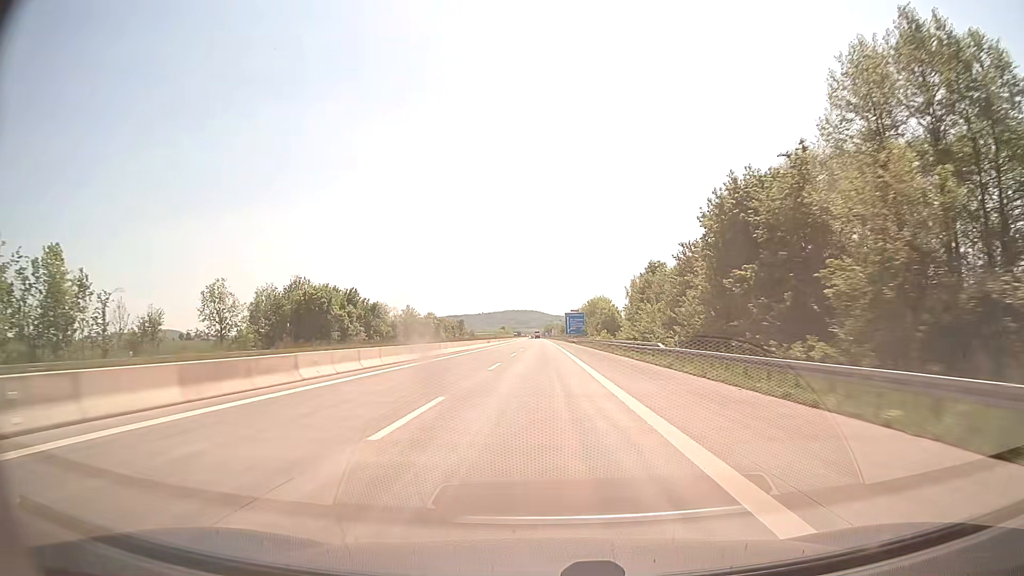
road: motorway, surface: concrete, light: Day
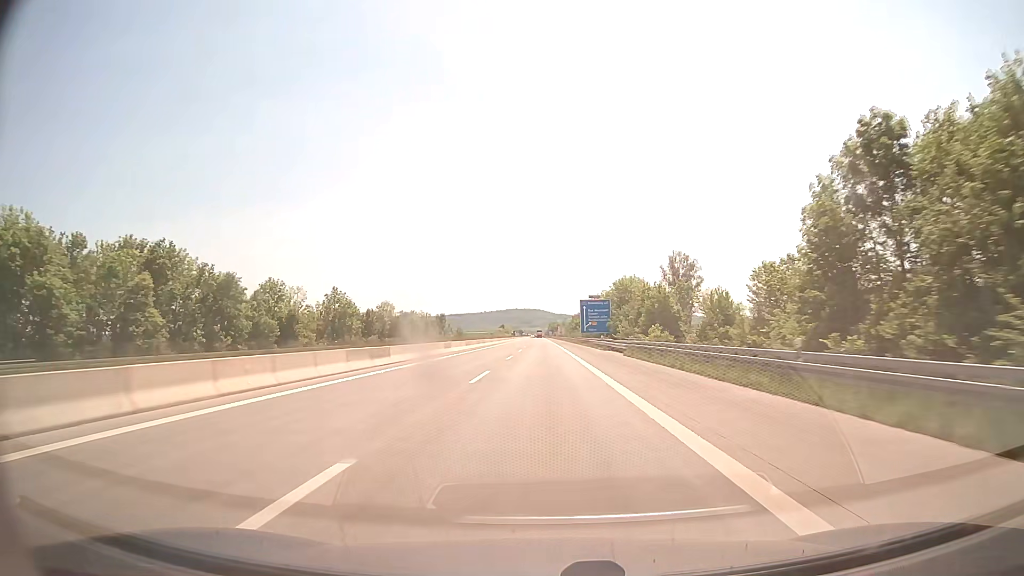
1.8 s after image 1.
(-0.1, +61.8) m; 0°
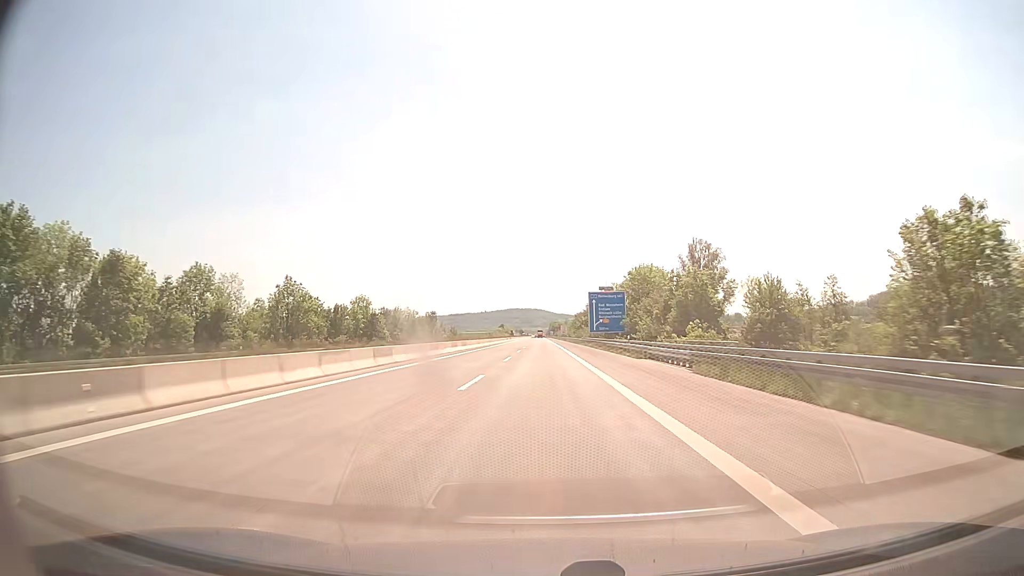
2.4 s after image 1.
(0.0, +20.6) m; 0°
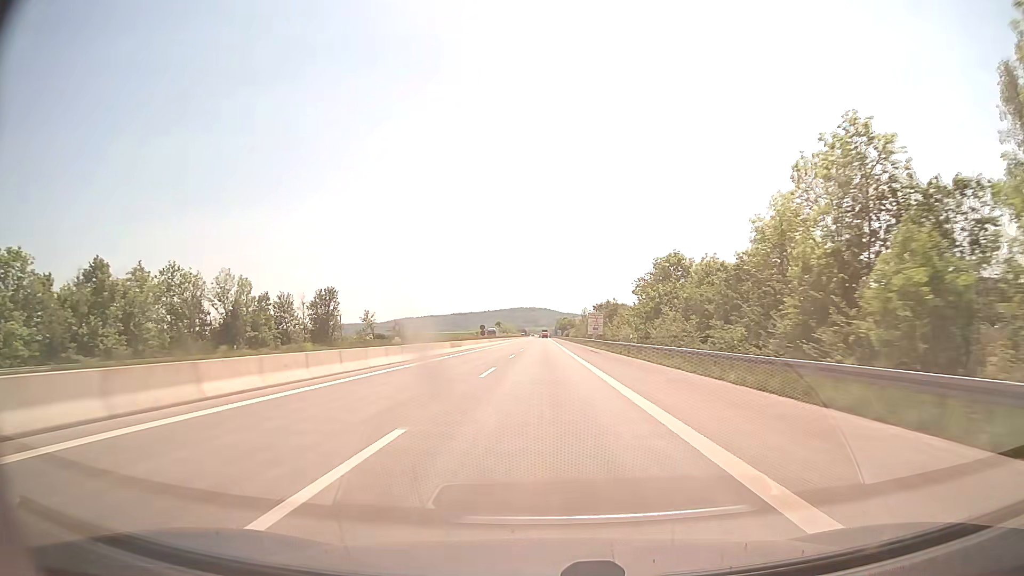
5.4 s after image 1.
(-0.4, +103.1) m; 0°
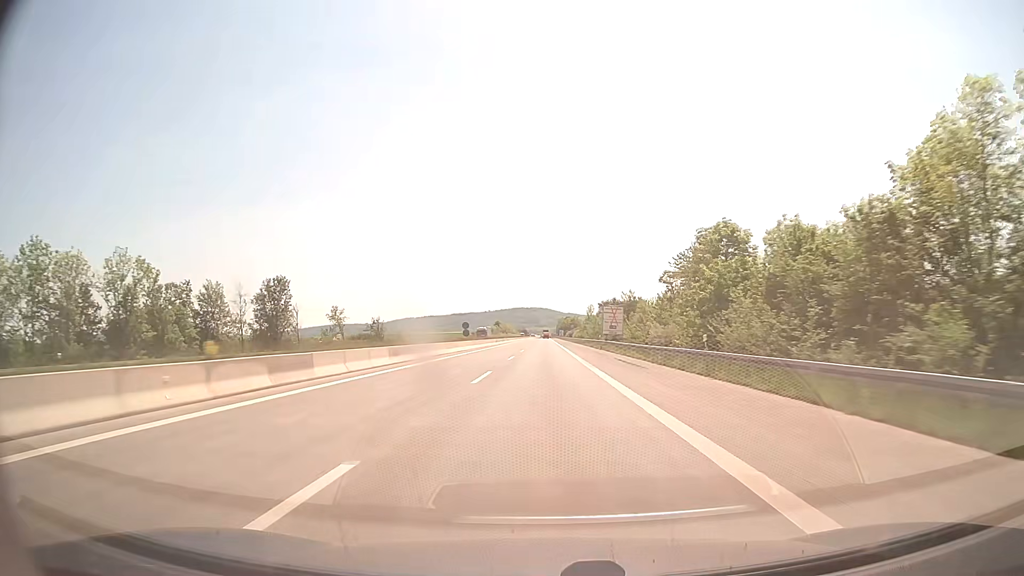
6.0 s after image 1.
(0.0, +20.6) m; 0°
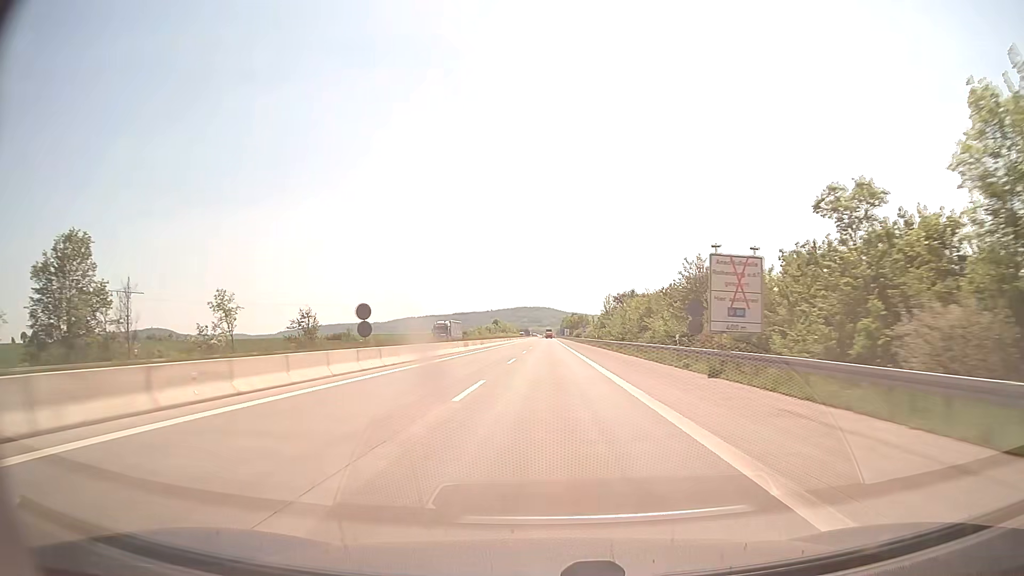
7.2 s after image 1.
(-0.1, +41.2) m; 0°
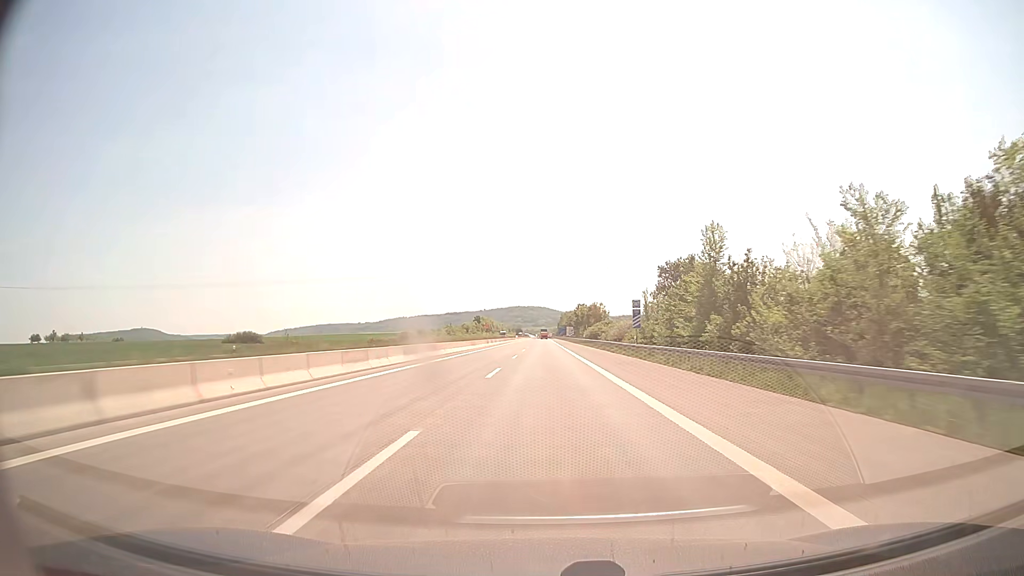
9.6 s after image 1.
(+0.2, +82.5) m; 0°
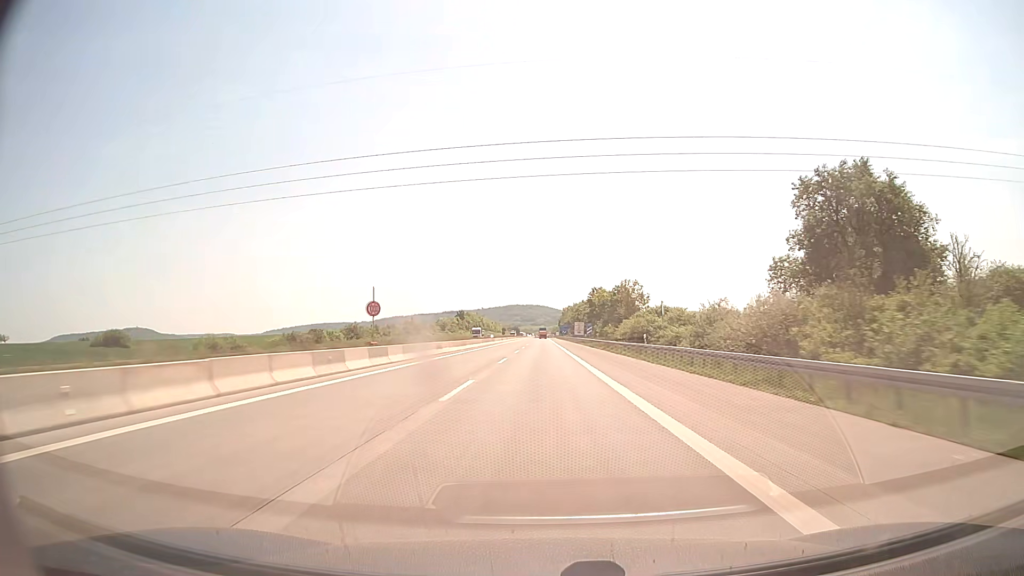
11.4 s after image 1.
(+0.2, +61.9) m; 0°
(0, +10) (0, +20) (0, +30) (0, +40) (0, +50) (0, +60) (0, +70) (0, +80) (0, +90) (0, +100) m
